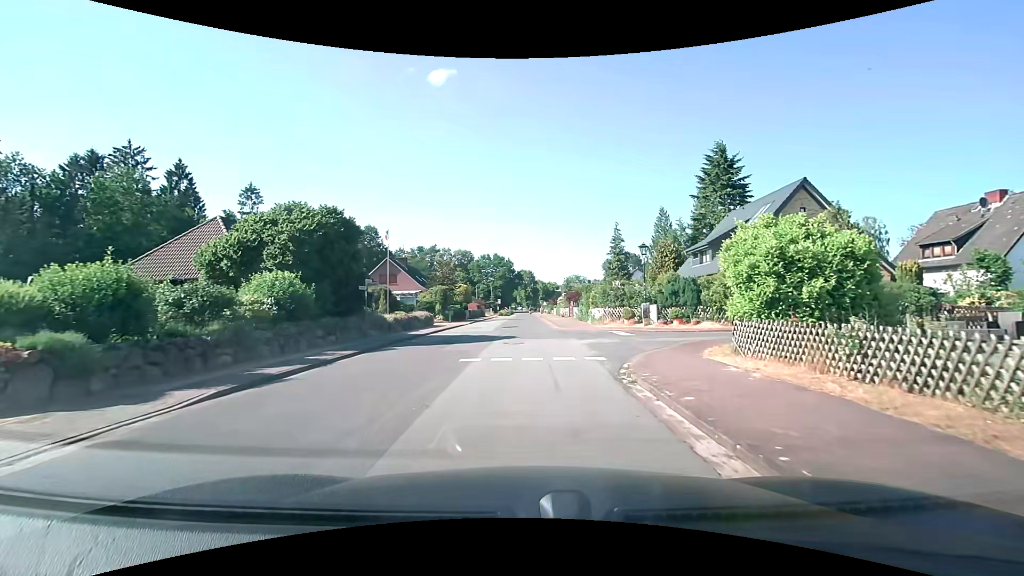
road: unclassified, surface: asphalt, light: Day
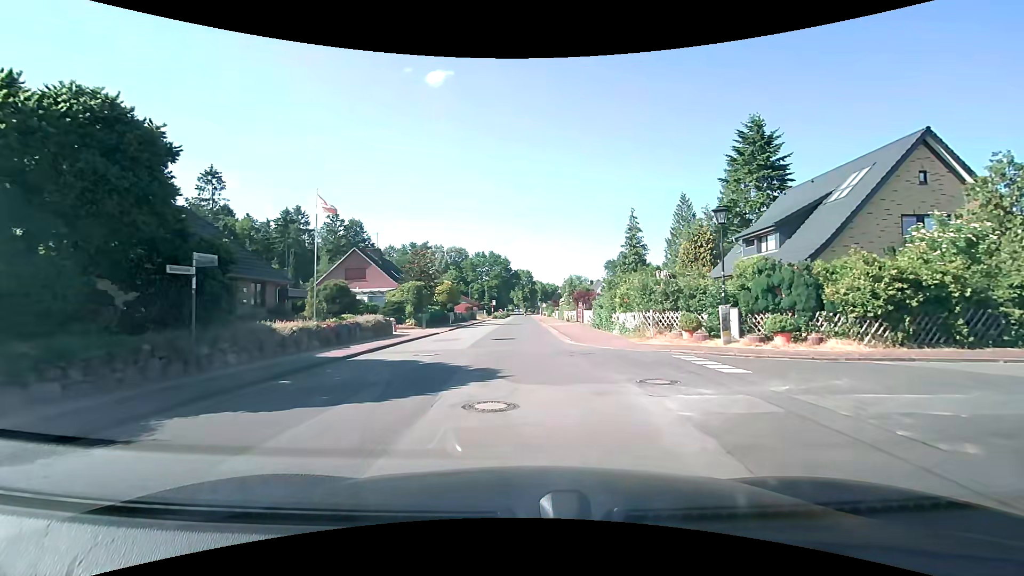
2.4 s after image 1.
(0.0, +10.7) m; 0°
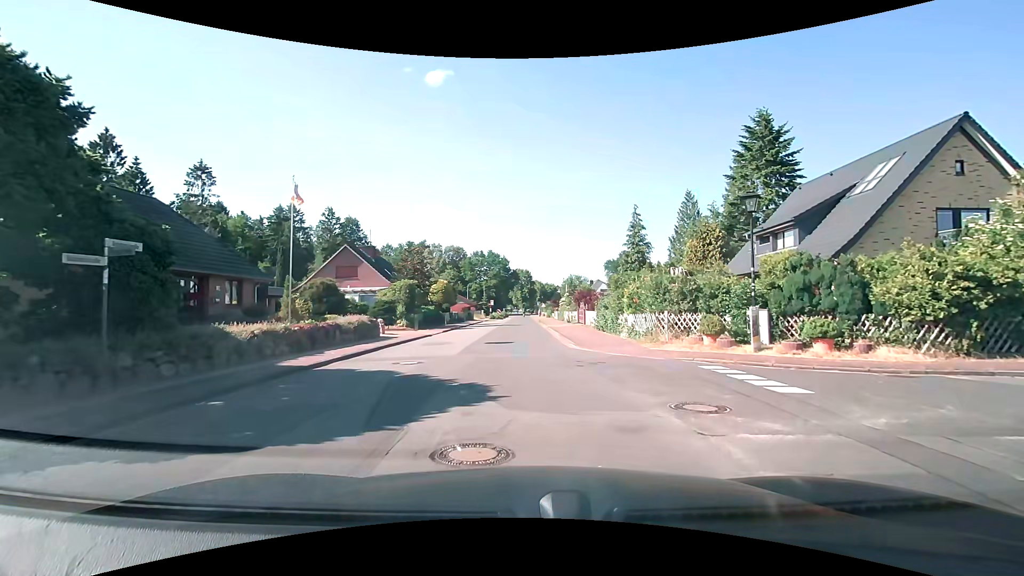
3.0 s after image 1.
(0.0, +2.1) m; 0°
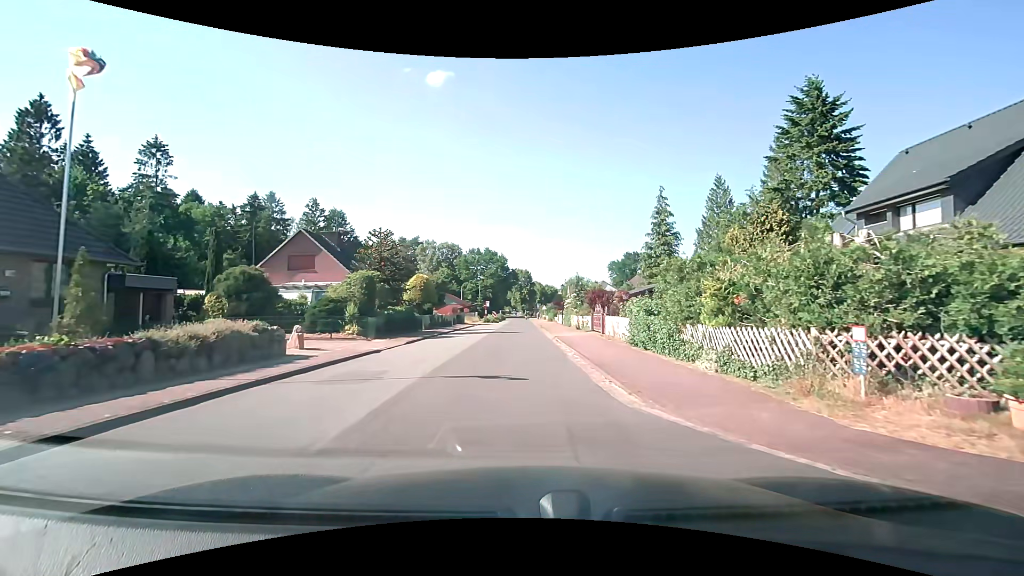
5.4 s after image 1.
(+0.1, +9.9) m; 0°
(0, +10) (0, +20) (0, +30) (0, +40) (0, +50) (0, +60) (0, +70) (0, +80) (0, +90) (0, +100) m
